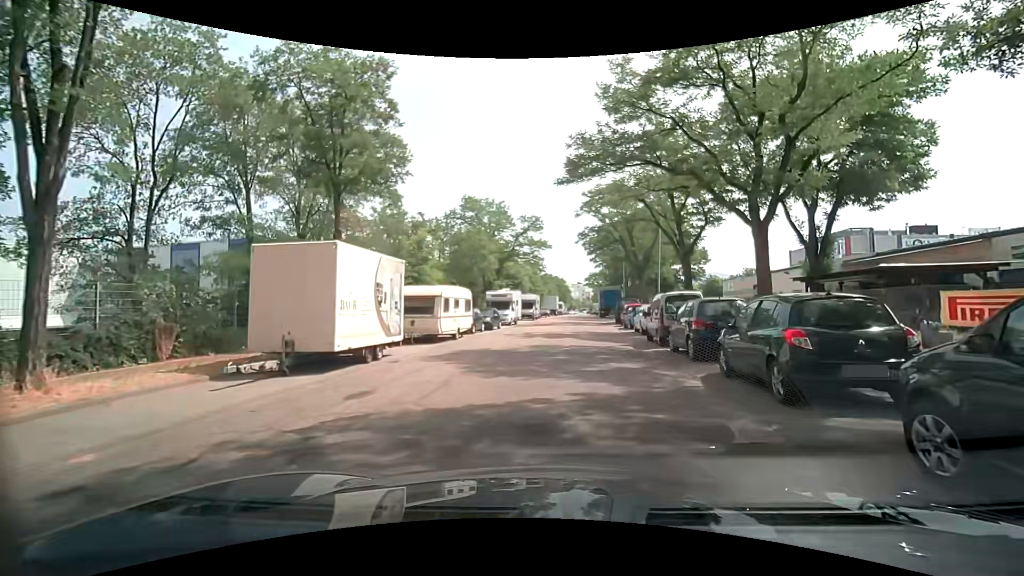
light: Day
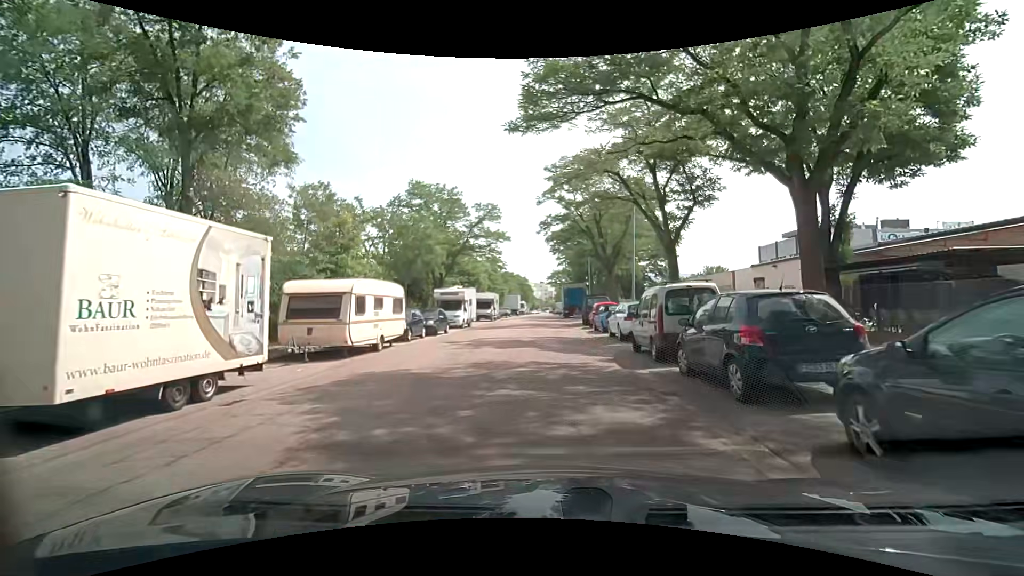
(+0.4, +5.5) m; +6°
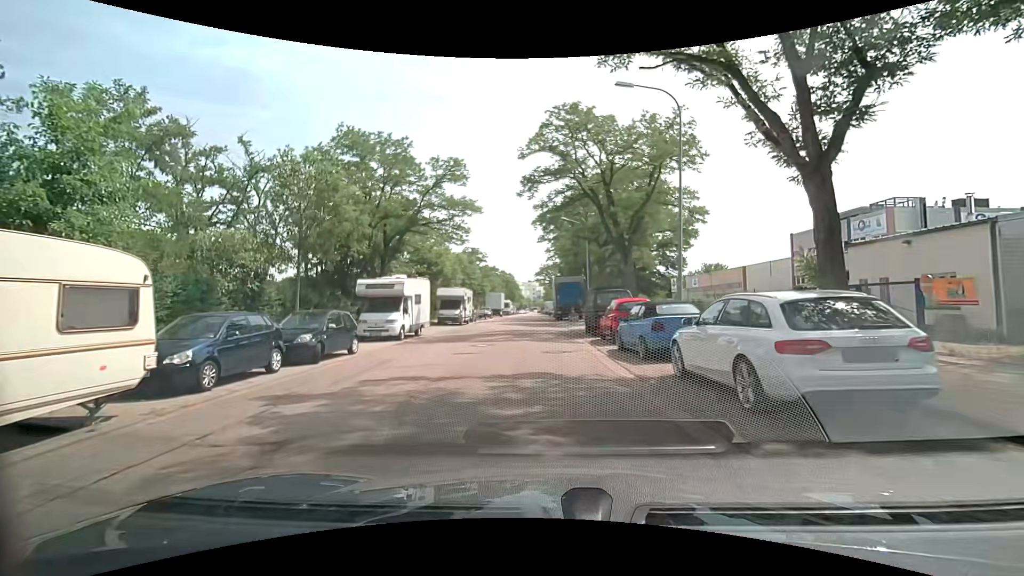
(+0.2, +12.6) m; +2°
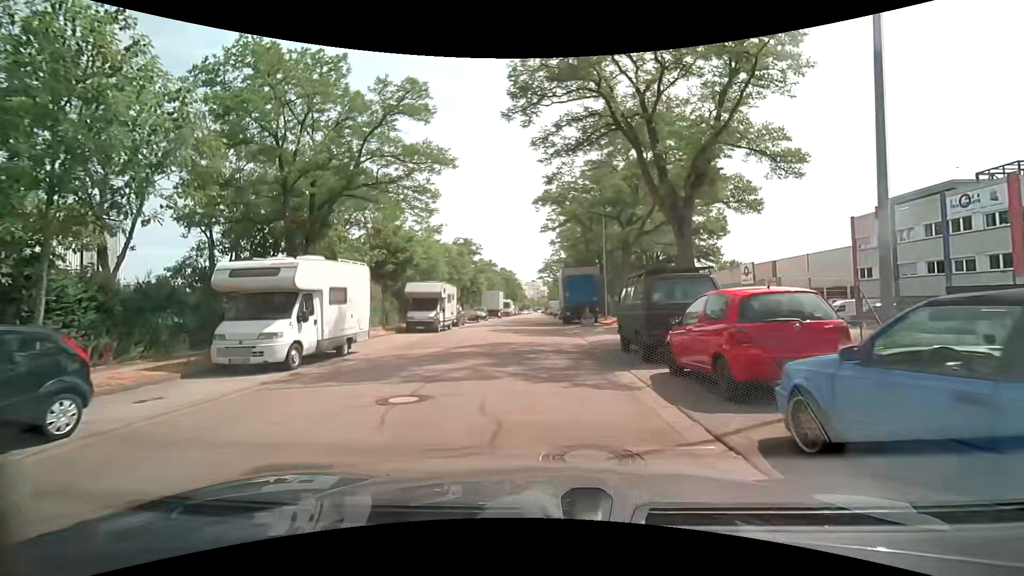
(-0.1, +10.1) m; -1°
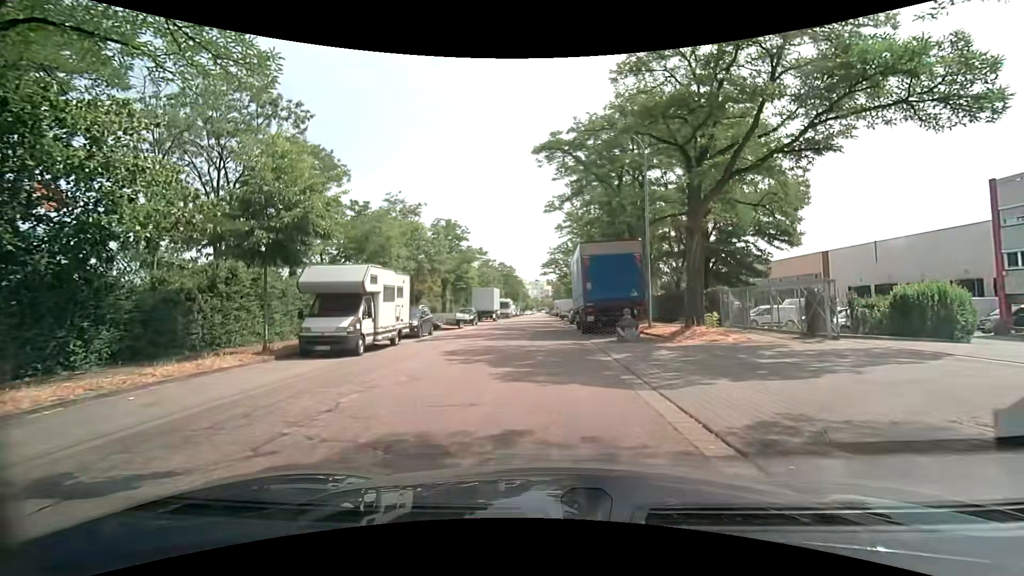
(-0.1, +13.3) m; 0°
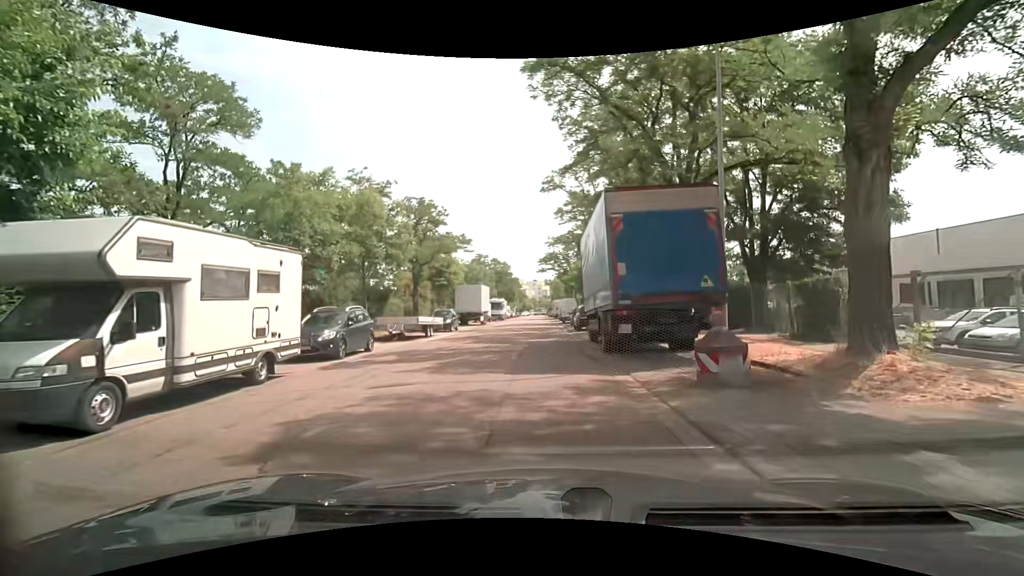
(-0.1, +9.6) m; 0°
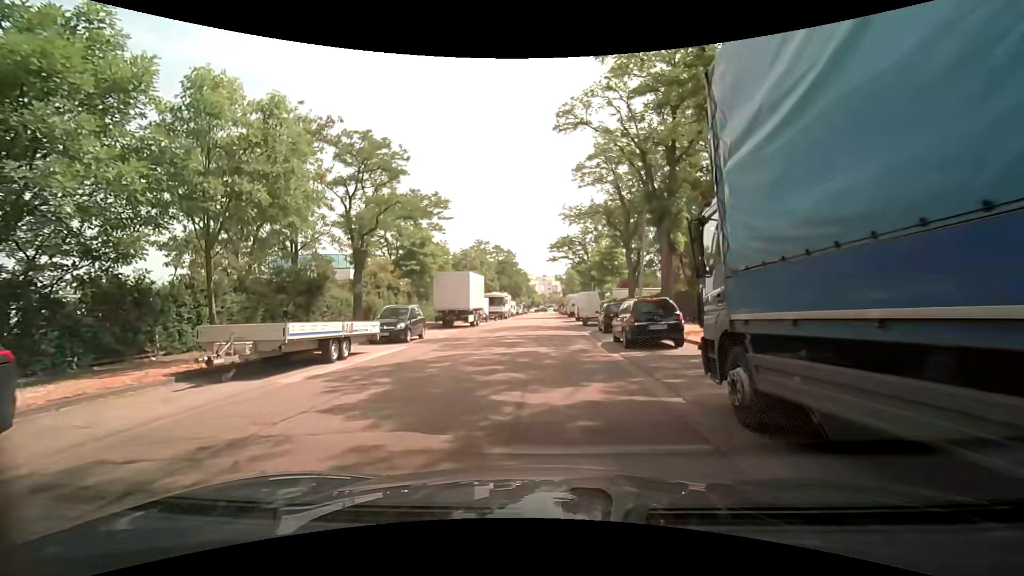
(-0.3, +13.5) m; -1°
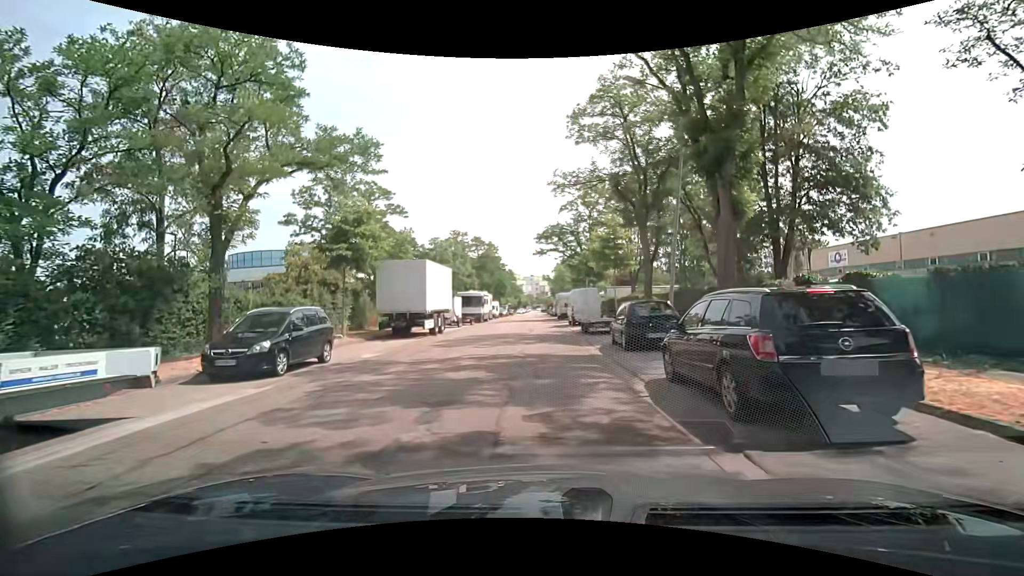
(0.0, +9.3) m; +1°
